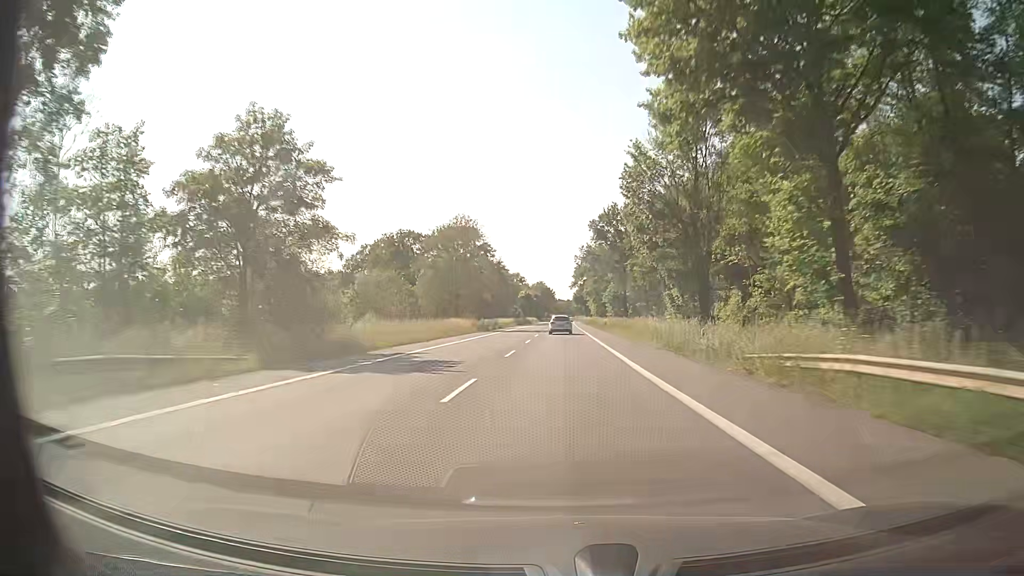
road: secondary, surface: asphalt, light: Day
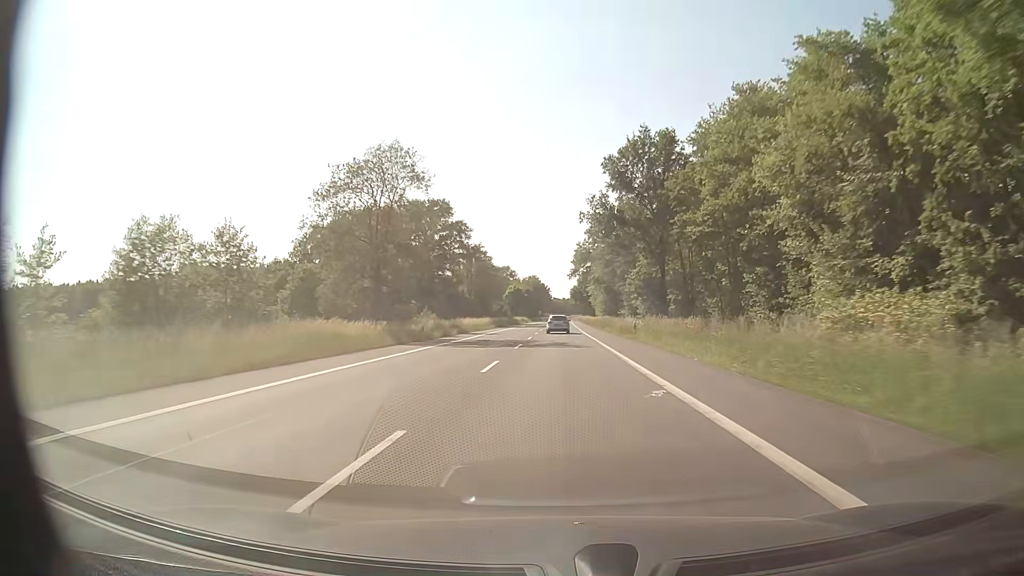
(+0.2, +31.5) m; +1°
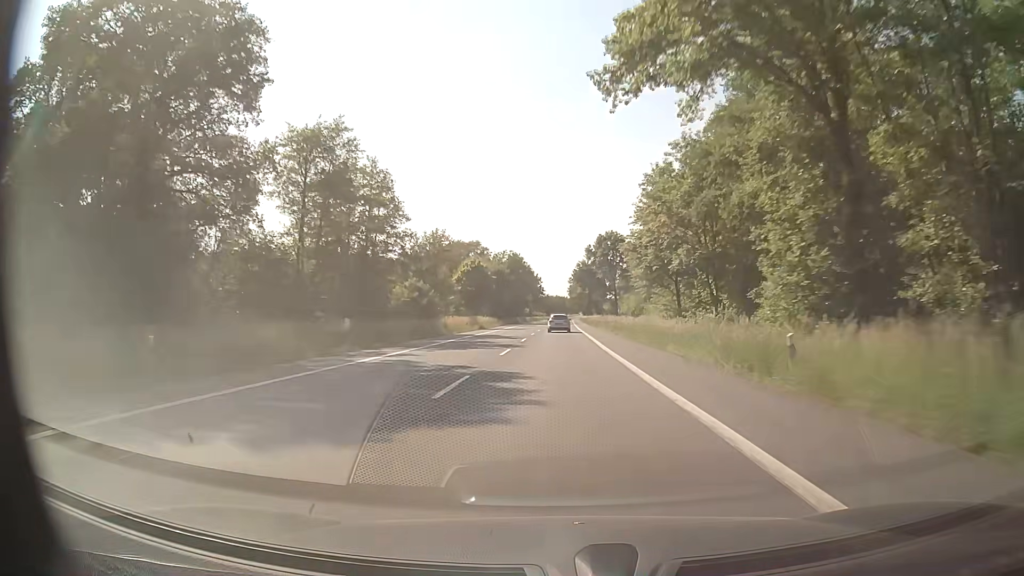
(-0.1, +78.9) m; 0°
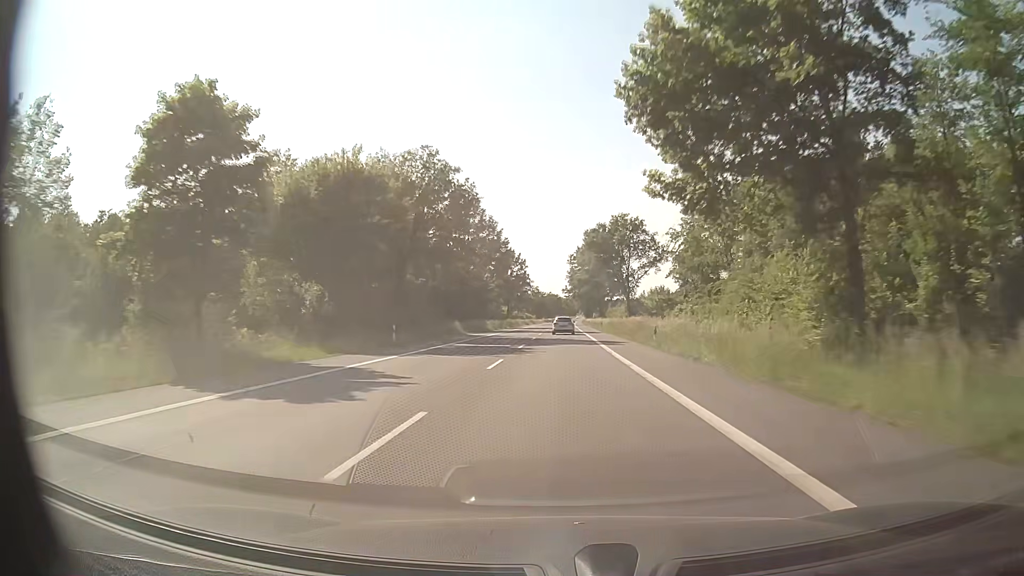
(+0.5, +79.0) m; +1°
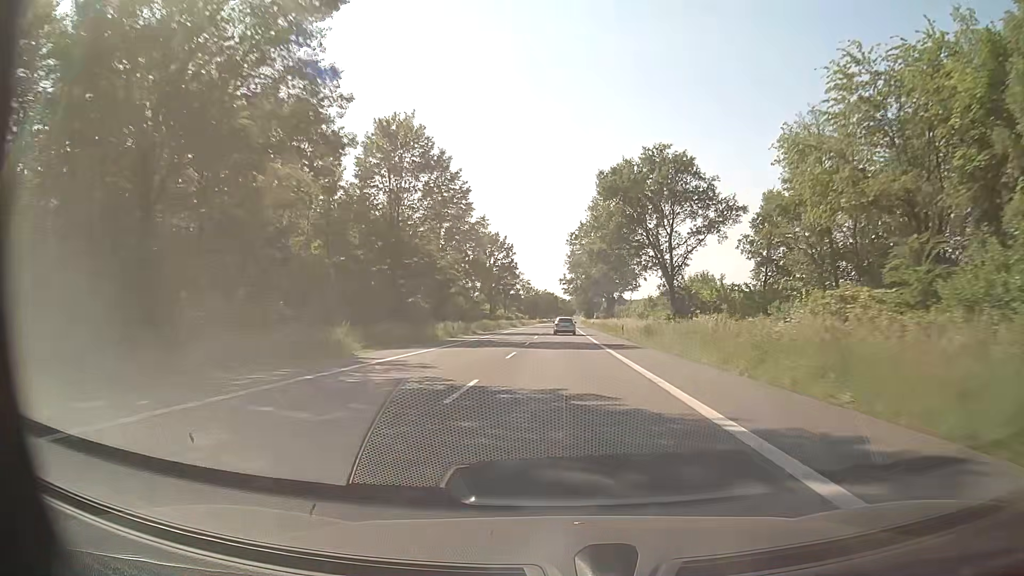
(0.0, +31.6) m; 0°
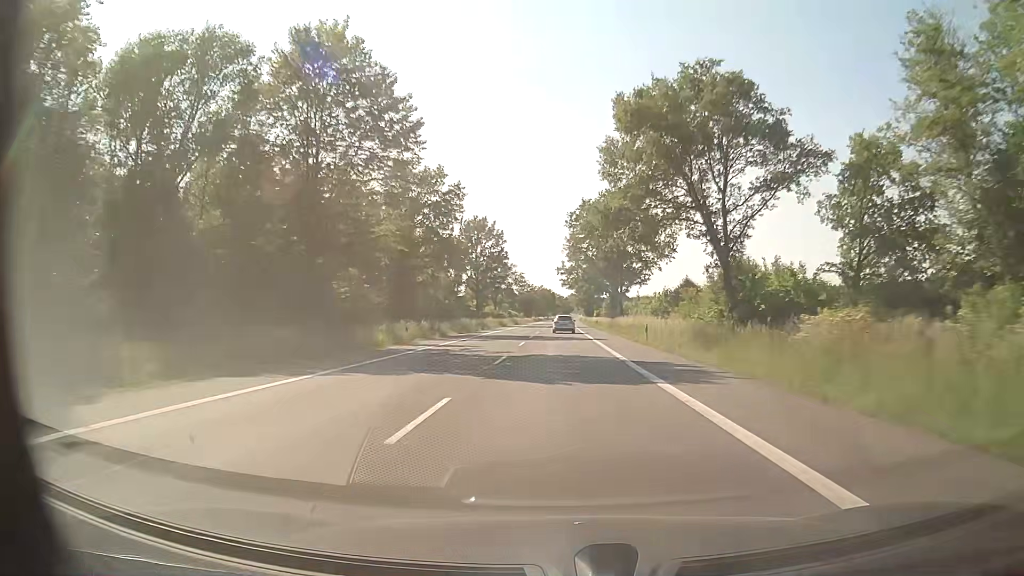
(+0.1, +15.8) m; +1°
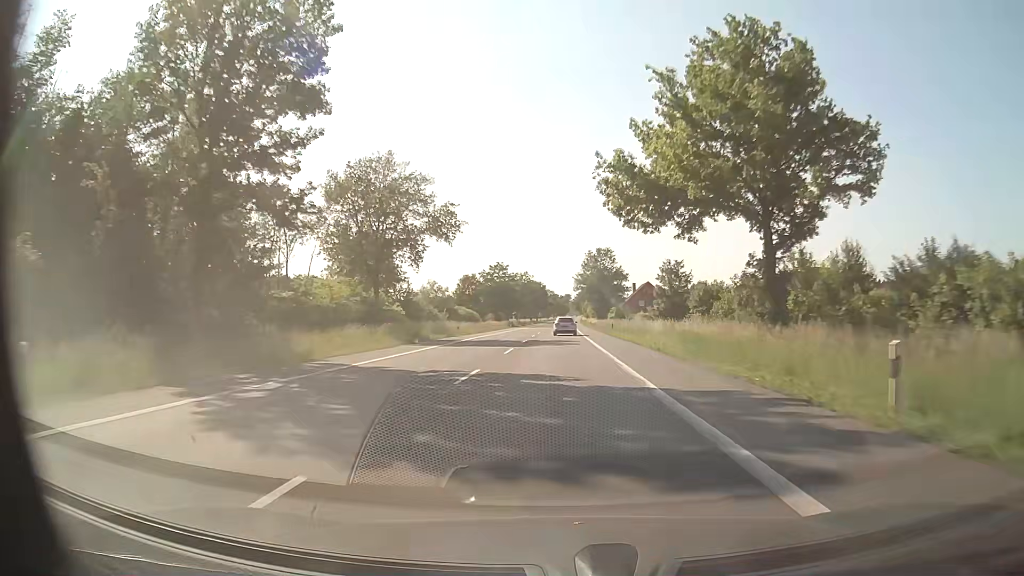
(+0.3, +79.2) m; 0°
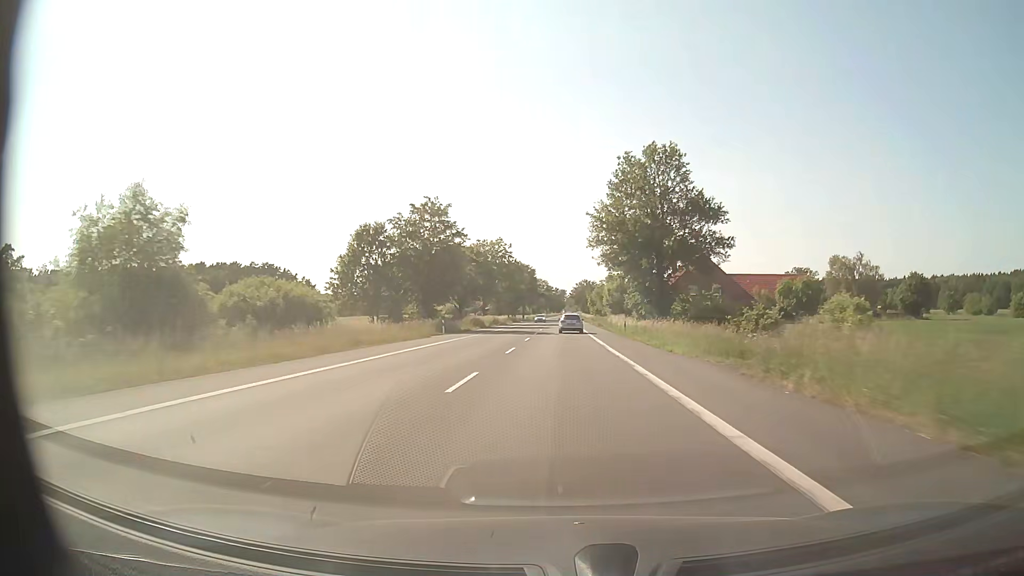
(+0.2, +63.3) m; 0°
(0, +10) (0, +20) (0, +30) (0, +40) (0, +50) (0, +60) (+1, +70) (+1, +80) (+1, +90) (+1, +100) m
